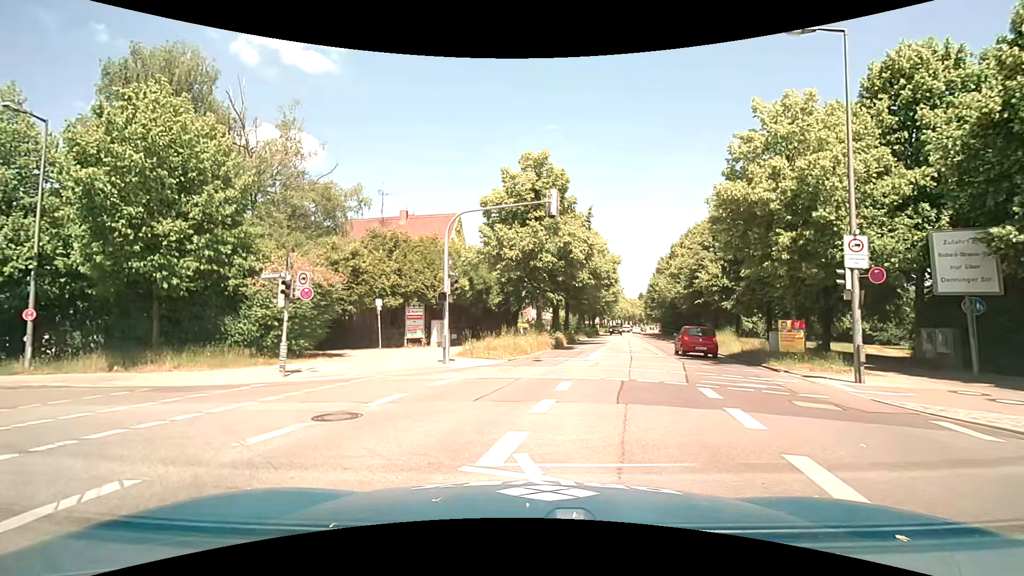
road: secondary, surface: asphalt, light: Day
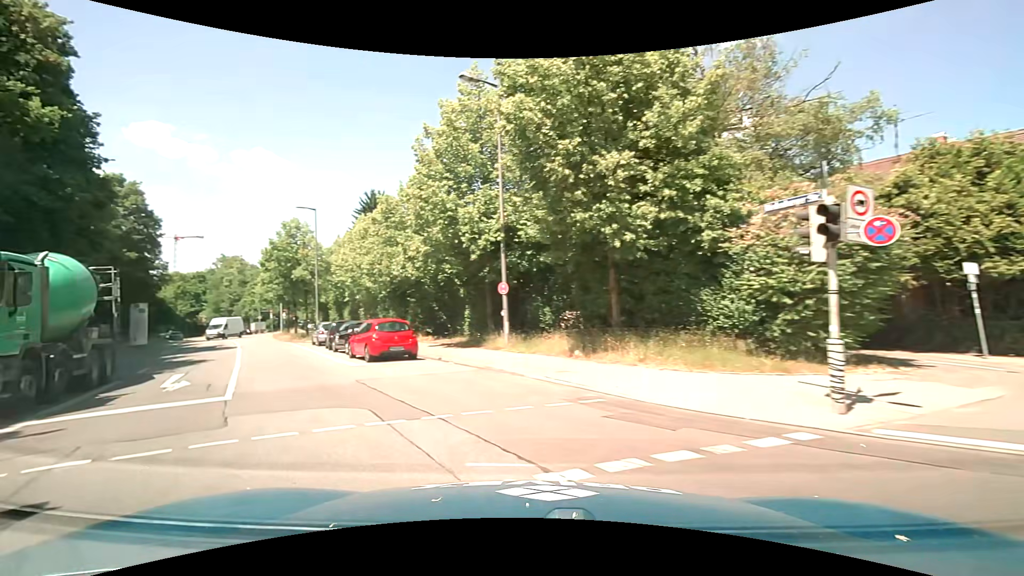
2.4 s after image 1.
(-3.5, +8.5) m; -47°
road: unclassified
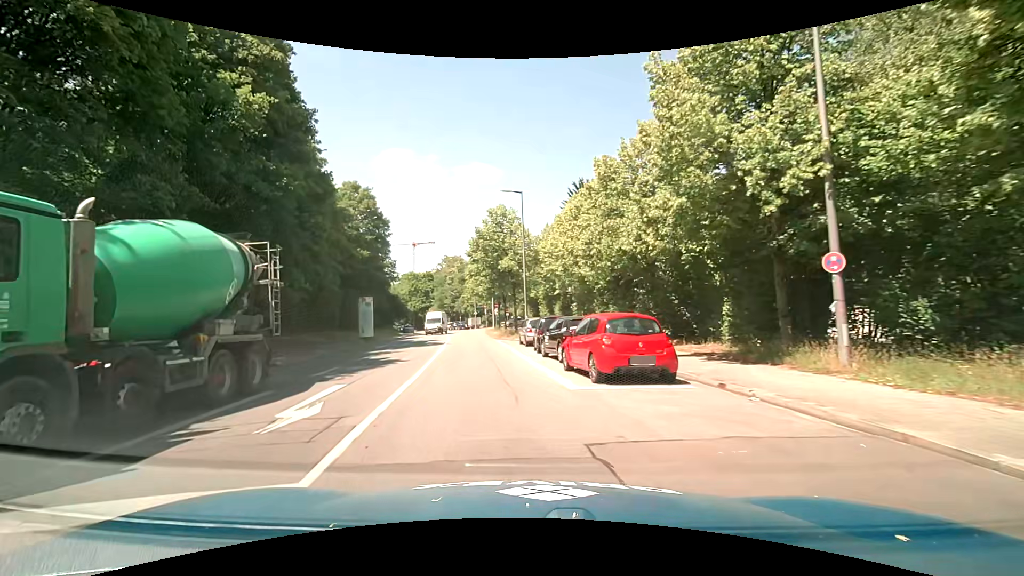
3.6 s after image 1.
(-2.0, +7.0) m; -25°
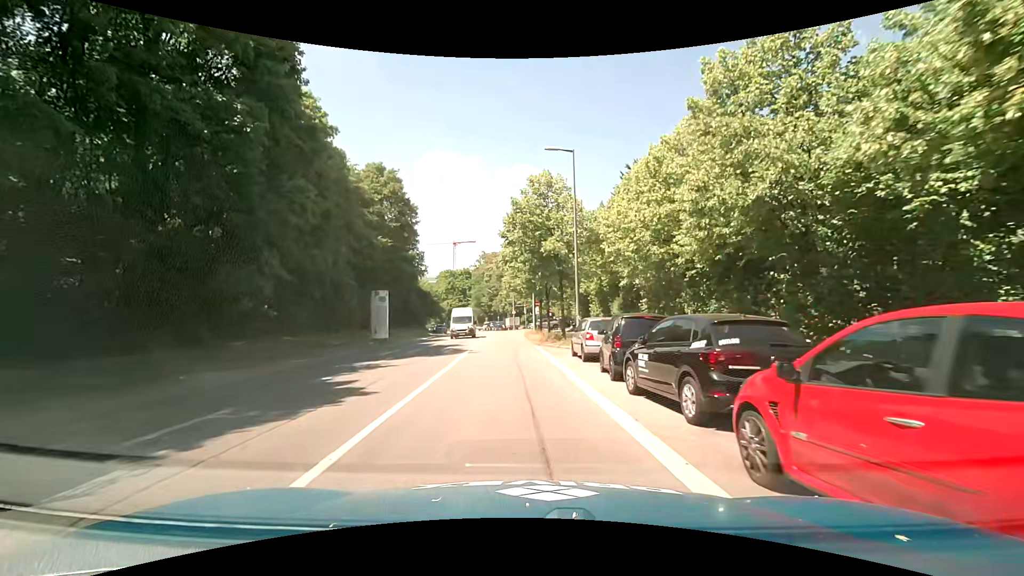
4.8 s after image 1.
(-0.6, +8.8) m; -5°
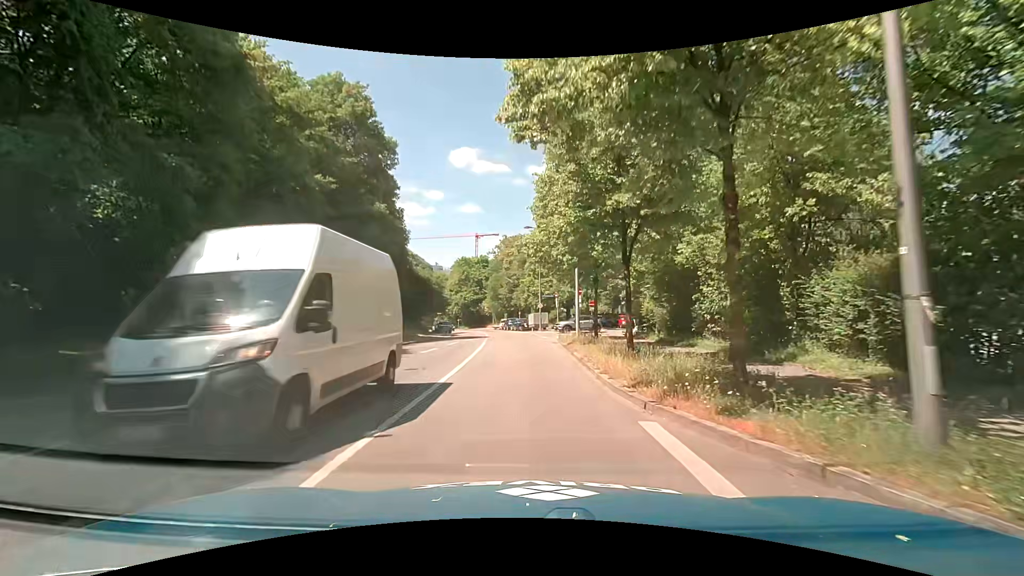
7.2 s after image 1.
(-1.0, +21.1) m; -3°
